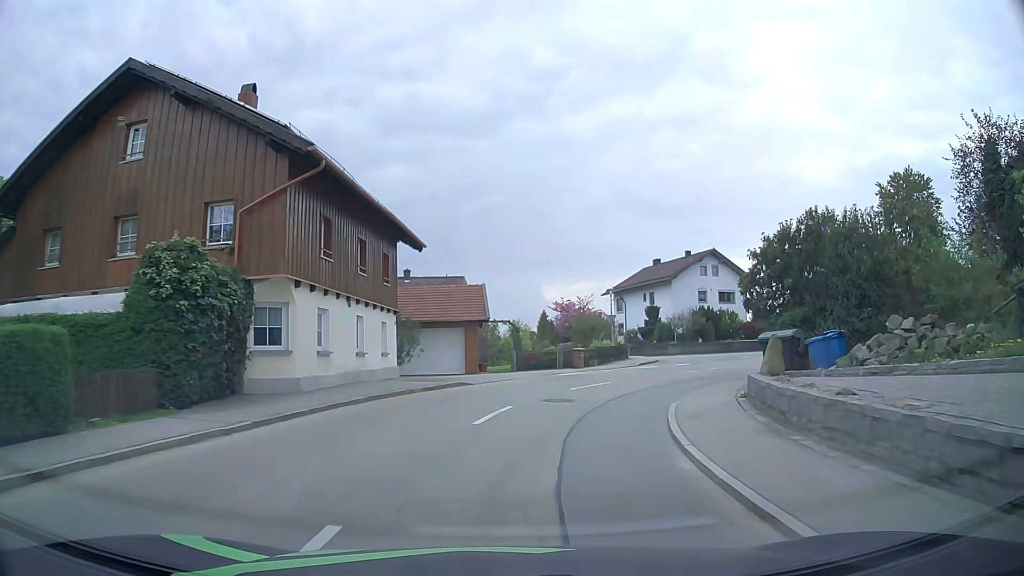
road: secondary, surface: asphalt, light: Day
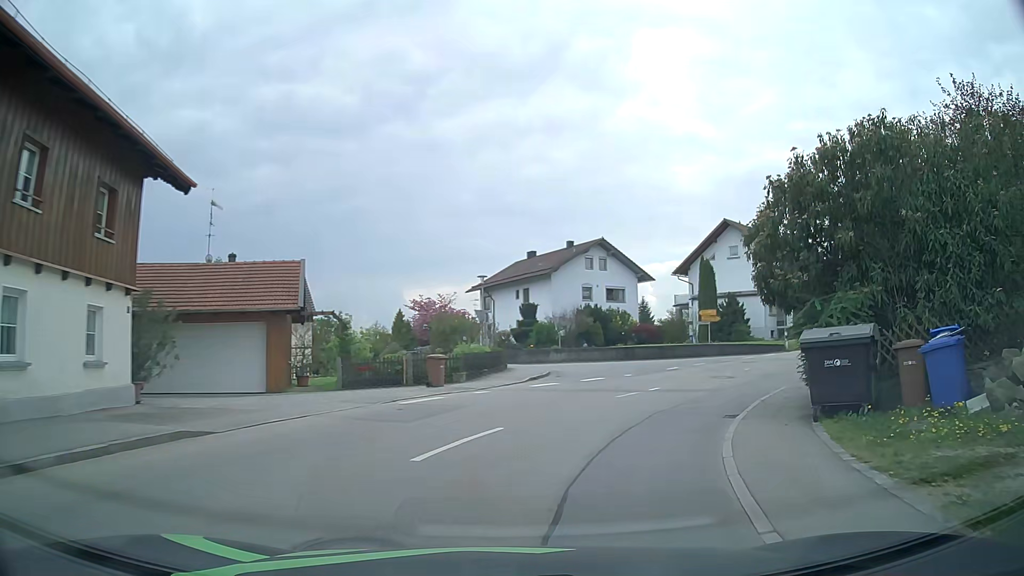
(+0.8, +10.9) m; +11°
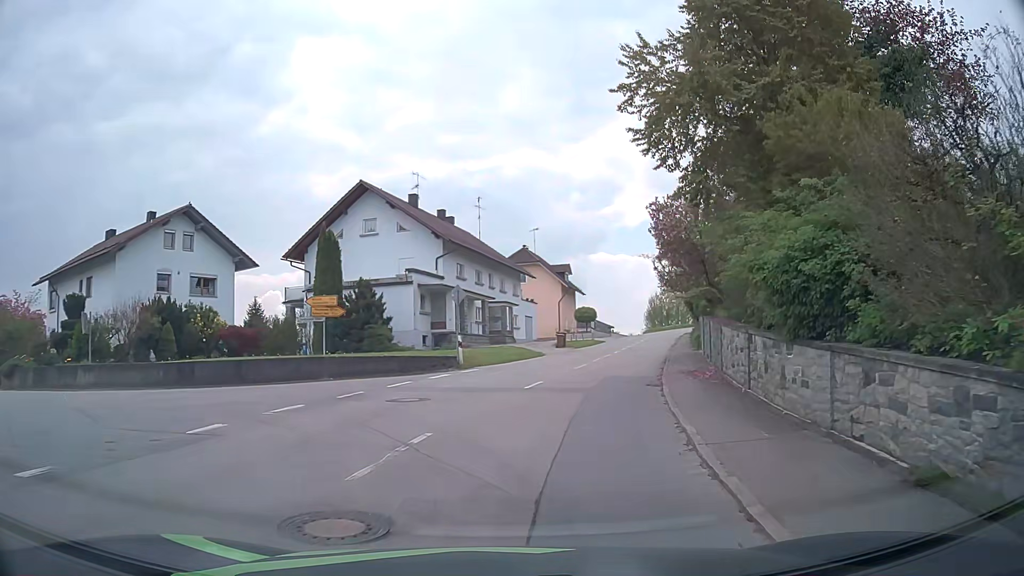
(+4.8, +17.2) m; +33°
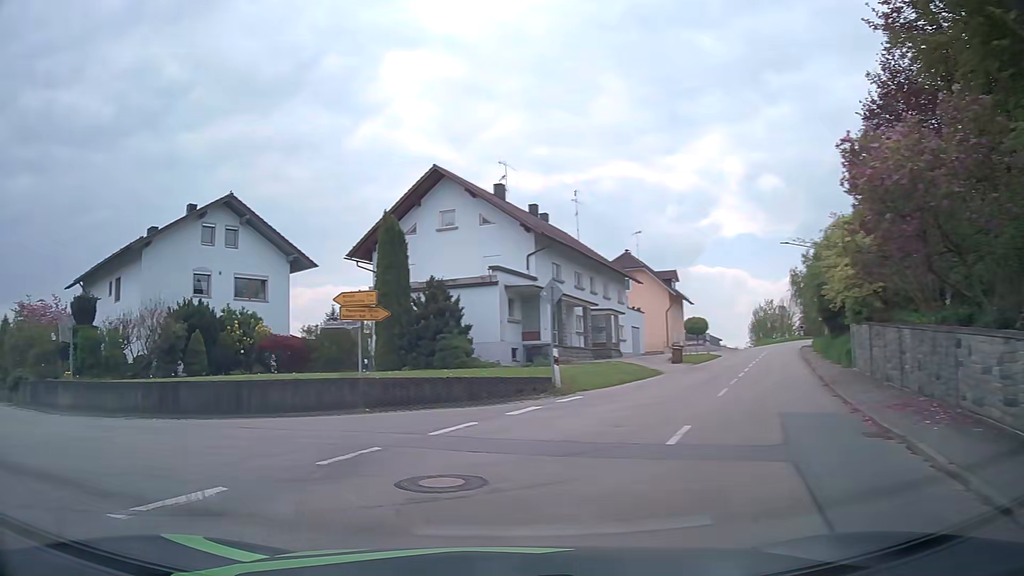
(-0.2, +7.1) m; -8°
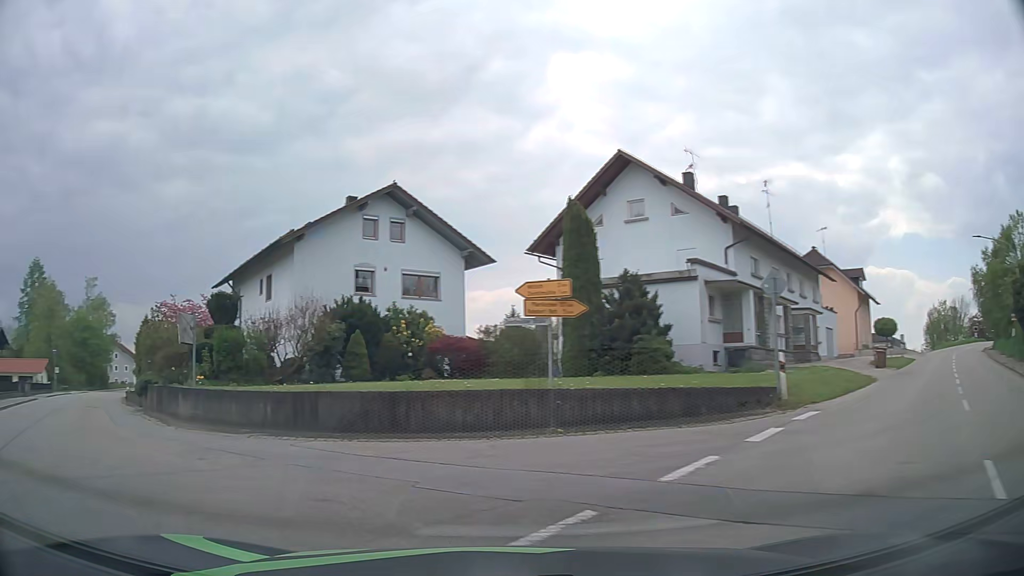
(-0.4, +3.4) m; -15°
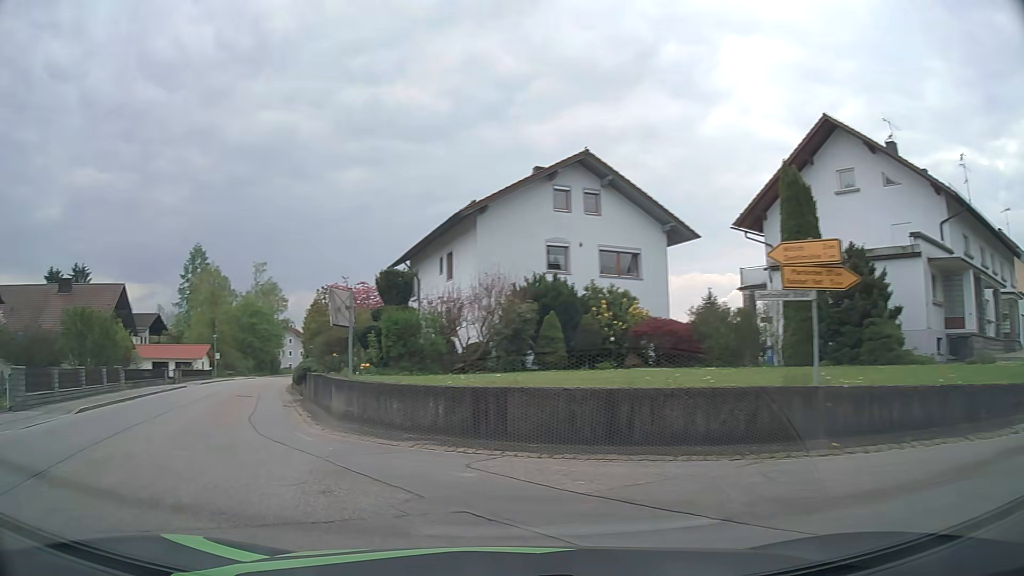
(-0.5, +3.4) m; -17°
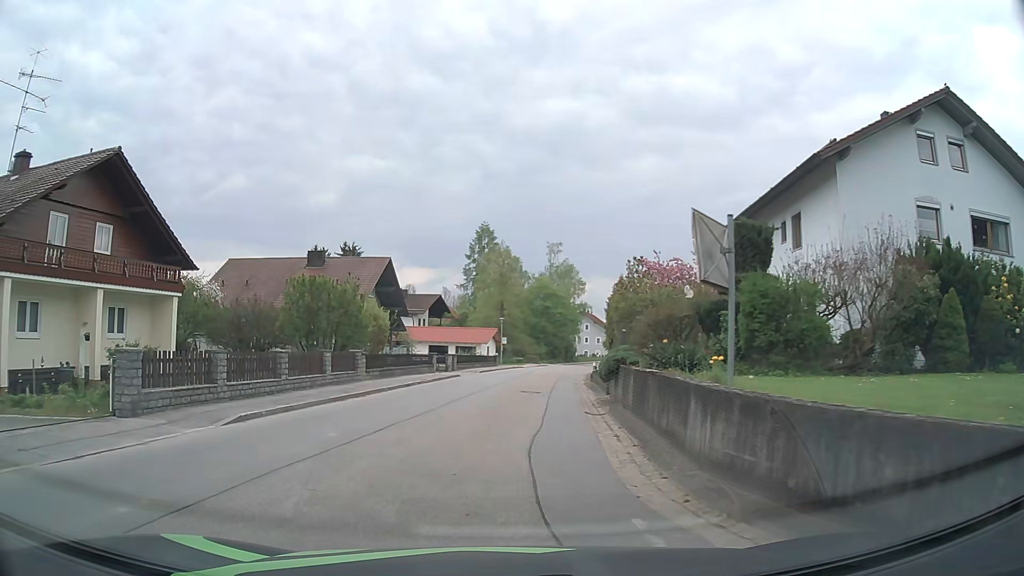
(-1.9, +7.4) m; -24°
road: tertiary
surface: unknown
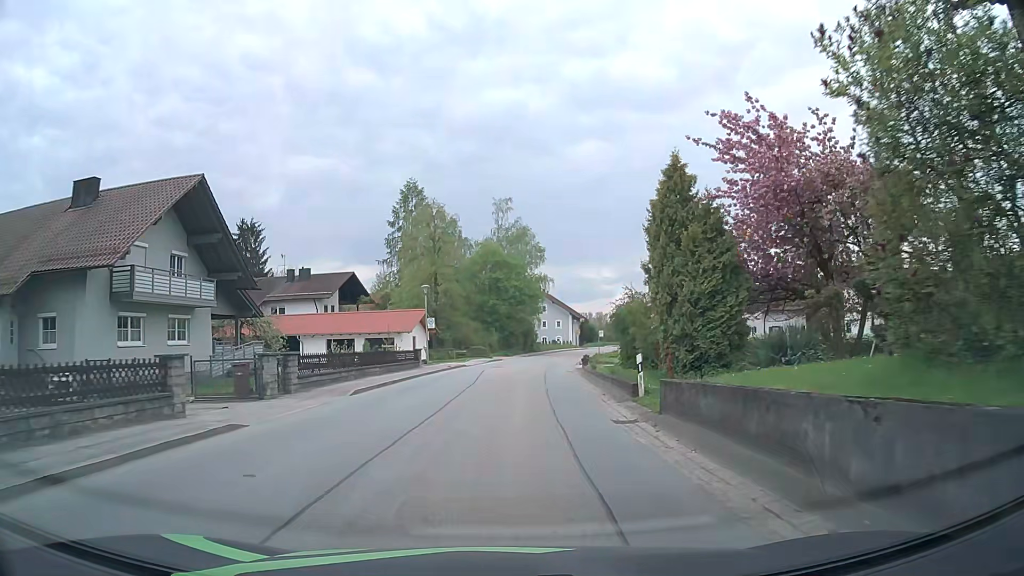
(+0.3, +26.4) m; +3°
(0, +10) (+1, +20) (+1, +30) (+2, +40) (+3, +50) (+5, +60) (+7, +70) (+9, +79) (+11, +89) (+14, +99) m
